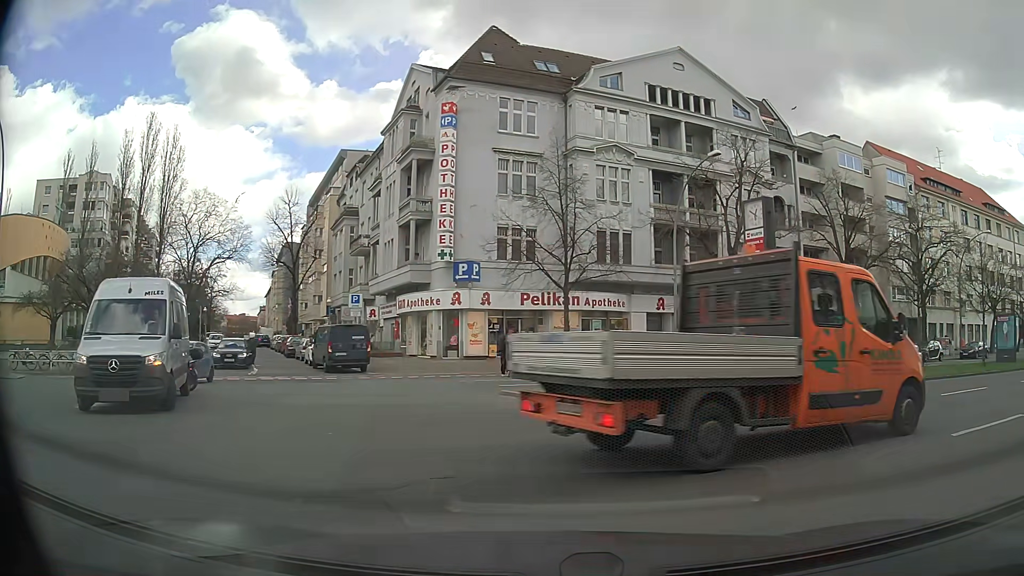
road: residential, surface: asphalt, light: Day
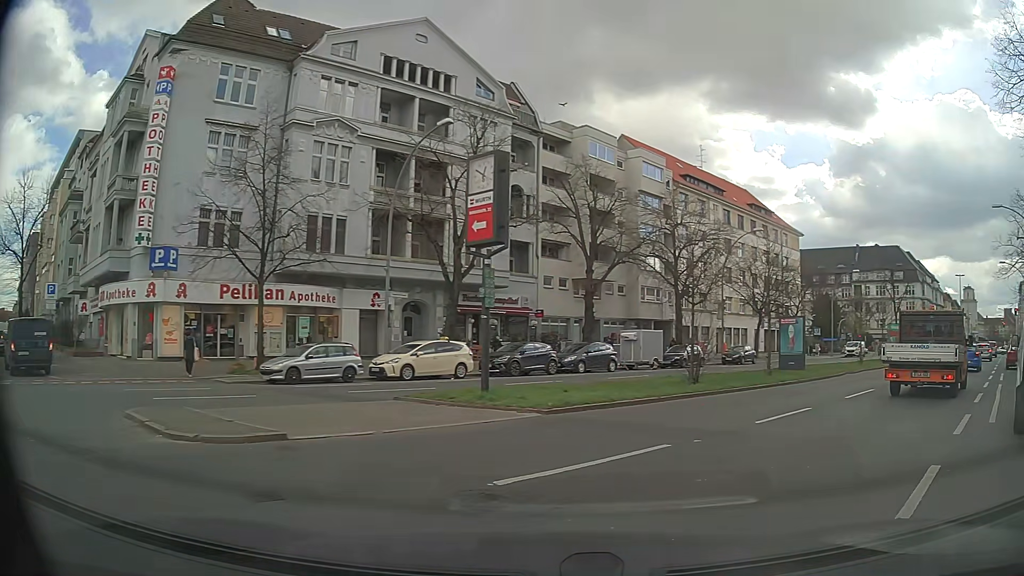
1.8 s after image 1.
(+1.2, +5.3) m; +23°
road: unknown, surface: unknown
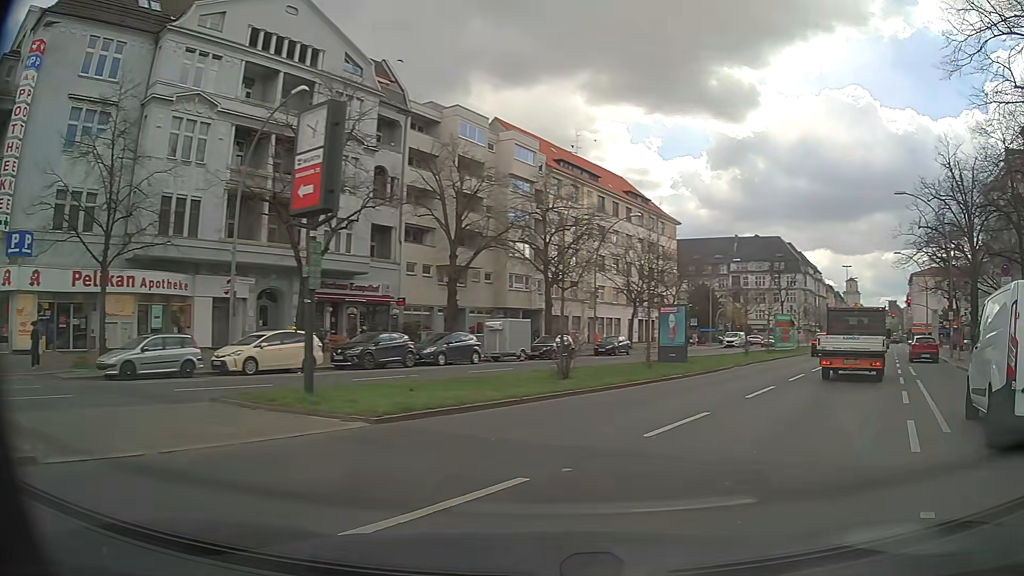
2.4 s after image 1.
(+0.3, +2.7) m; +11°
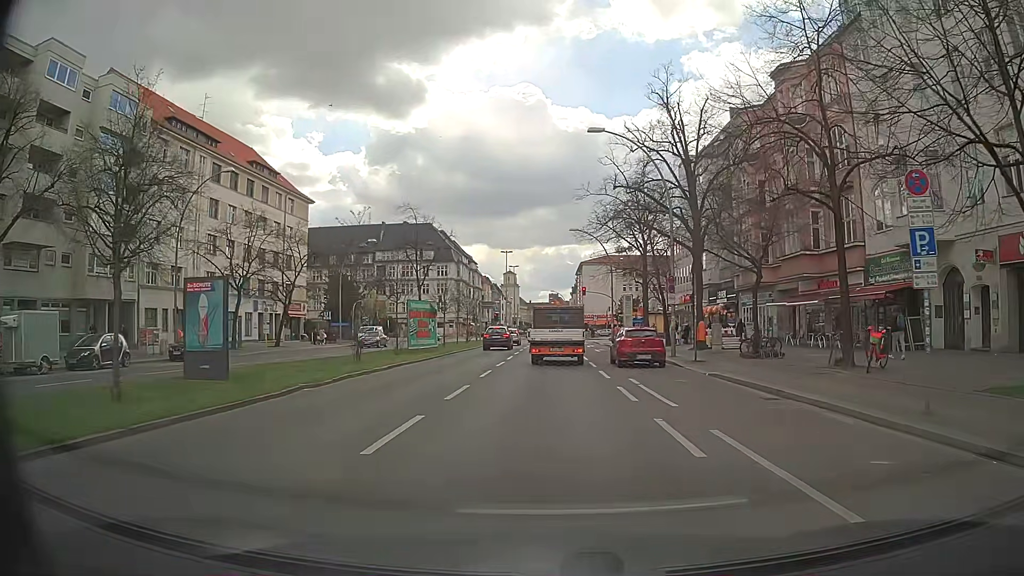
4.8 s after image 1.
(+4.8, +12.5) m; +29°
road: primary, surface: asphalt
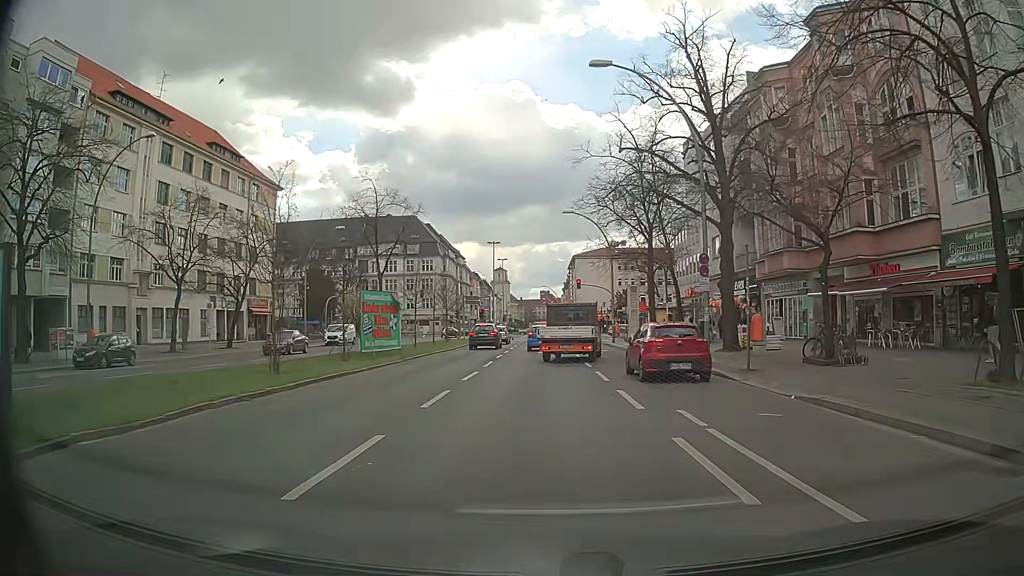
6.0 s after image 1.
(+0.2, +7.9) m; +2°
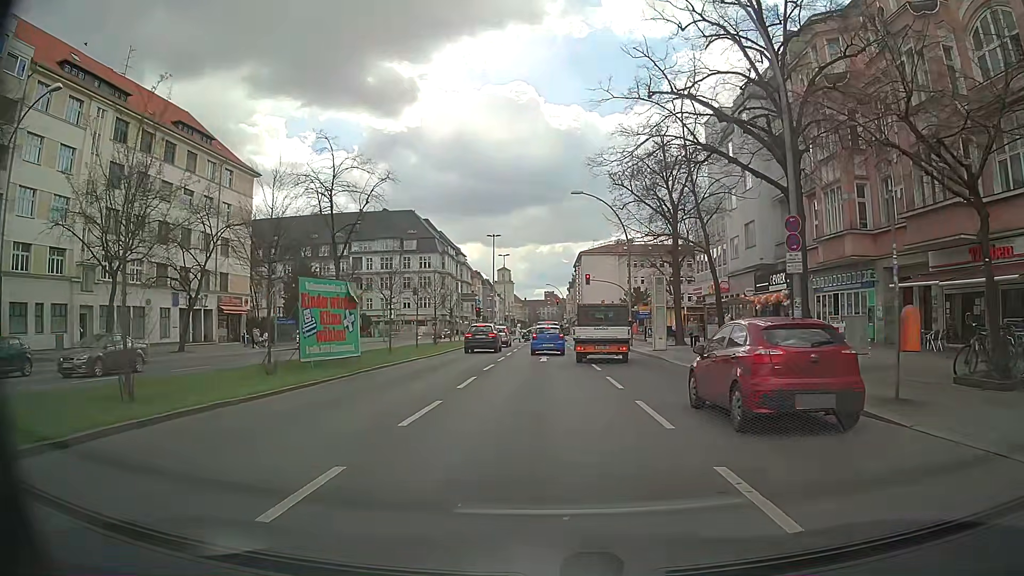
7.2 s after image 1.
(0.0, +8.0) m; 0°
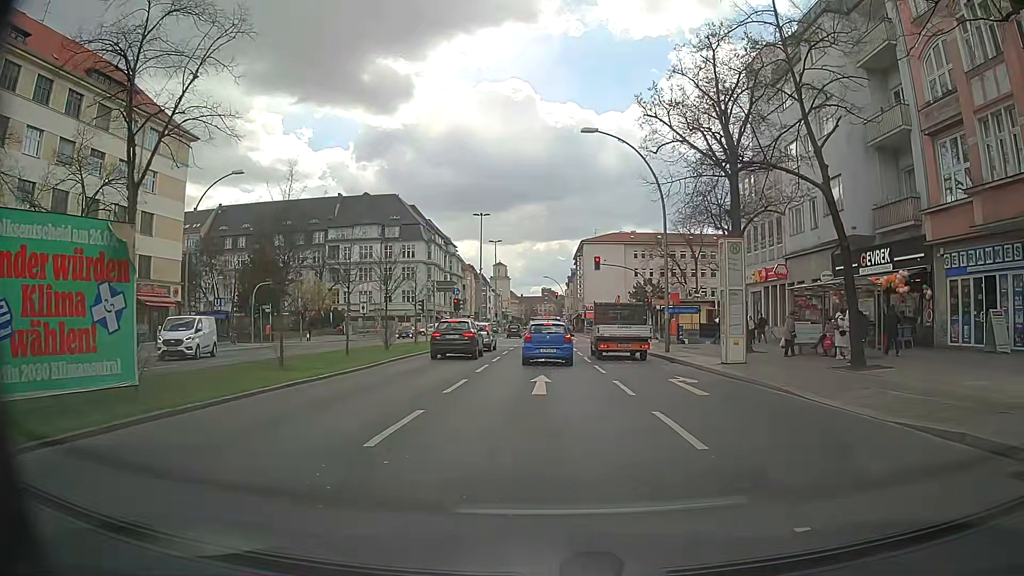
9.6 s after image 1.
(-0.1, +13.8) m; 0°
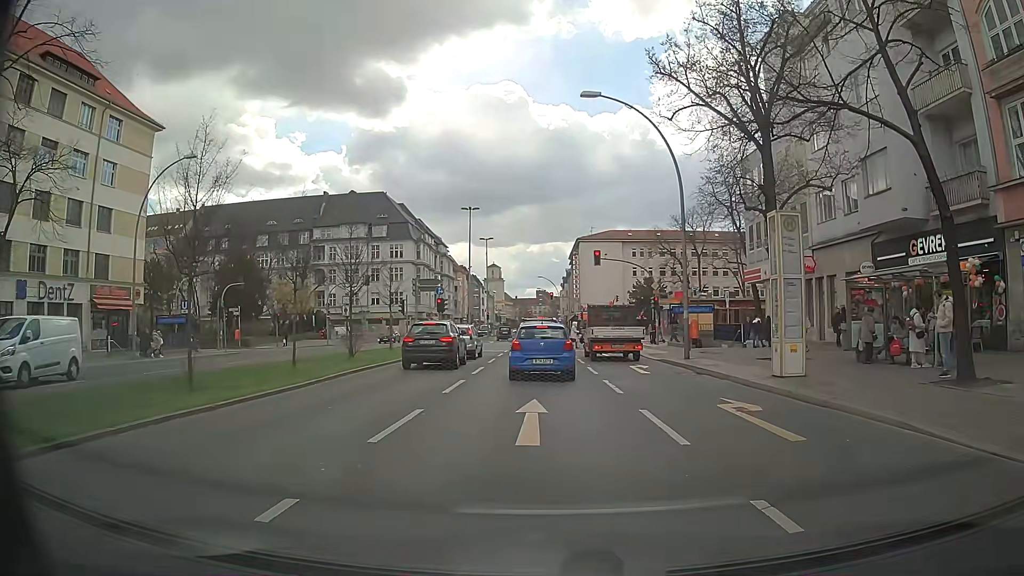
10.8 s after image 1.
(0.0, +5.2) m; 0°
(0, +10) (0, +20) (0, +30) (0, +40) (0, +50) (+1, +60) (+1, +70) (+1, +80) (+1, +90) (0, +100) m
